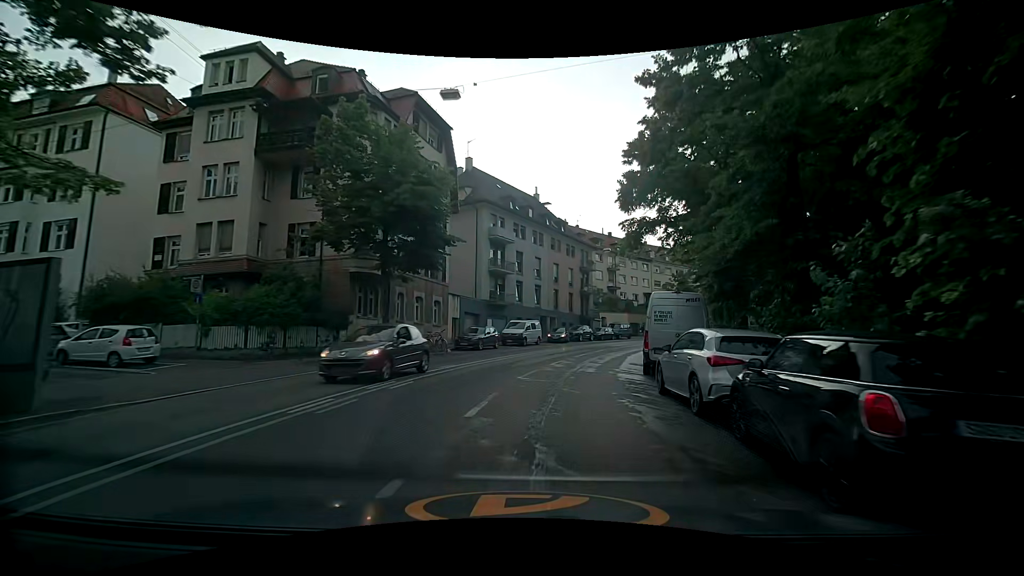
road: secondary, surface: asphalt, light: Day
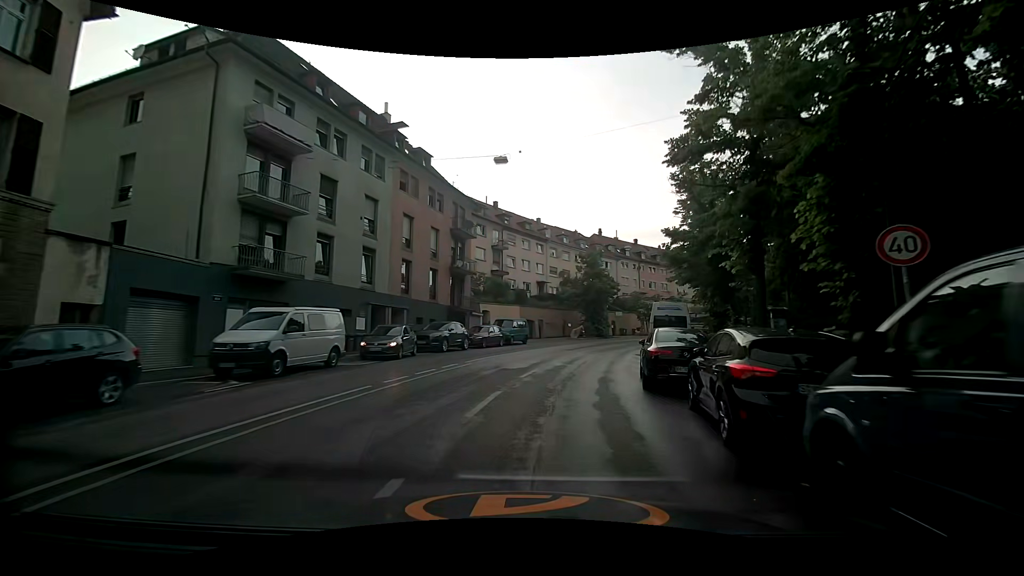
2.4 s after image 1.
(+3.2, +23.9) m; +14°
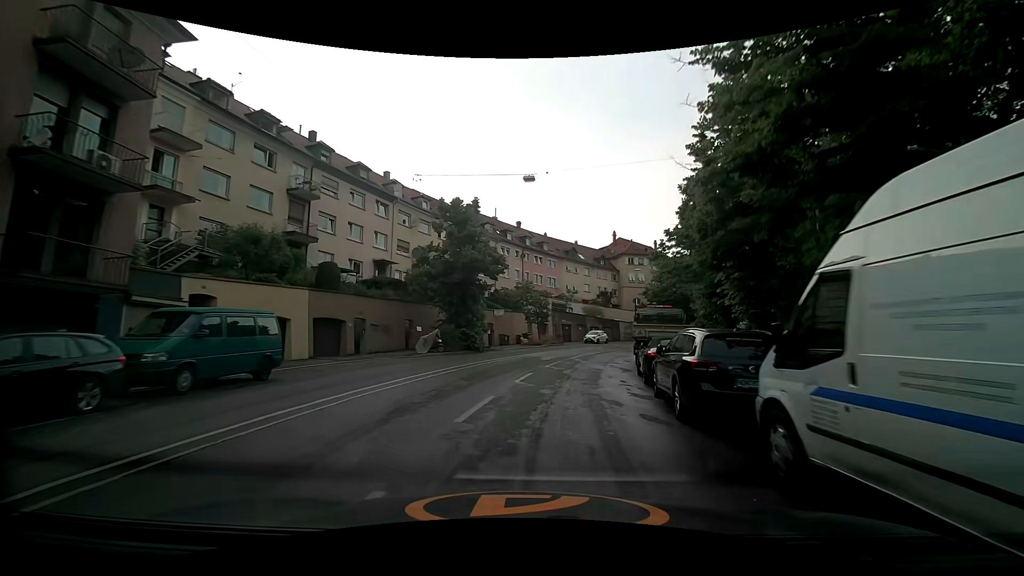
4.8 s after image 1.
(+3.2, +24.2) m; +15°
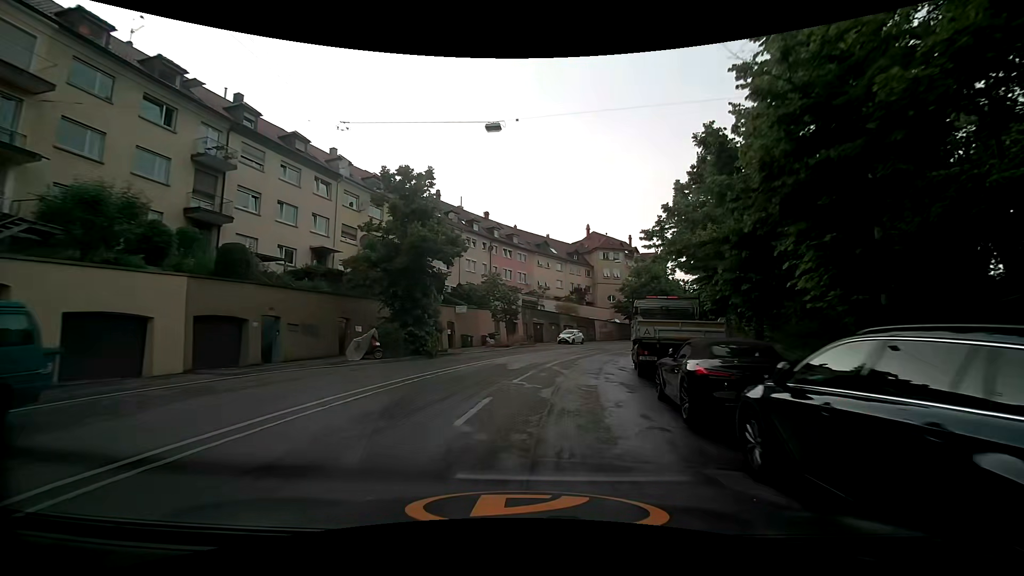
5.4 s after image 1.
(+0.2, +6.2) m; +3°
